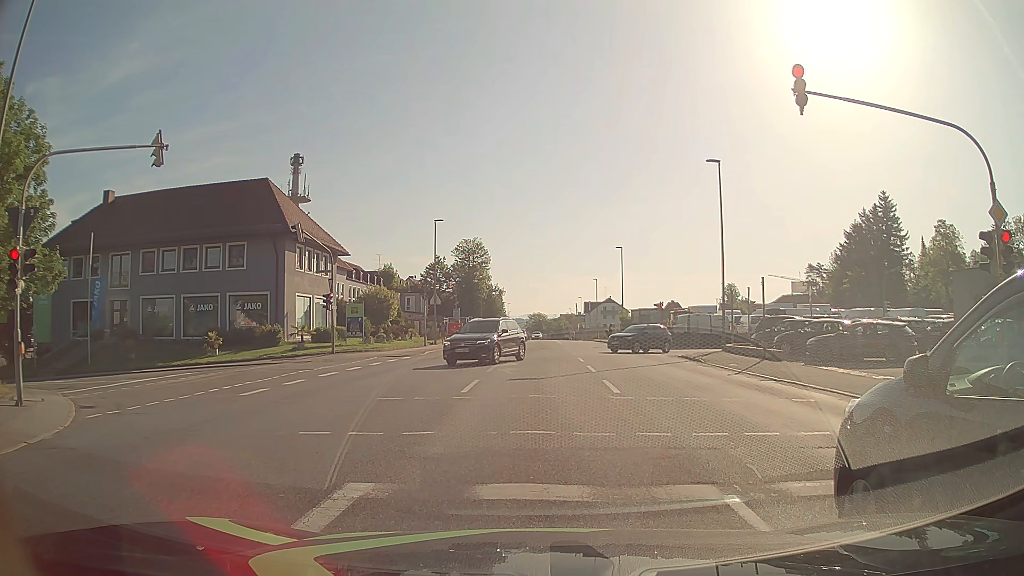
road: tertiary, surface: asphalt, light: Day
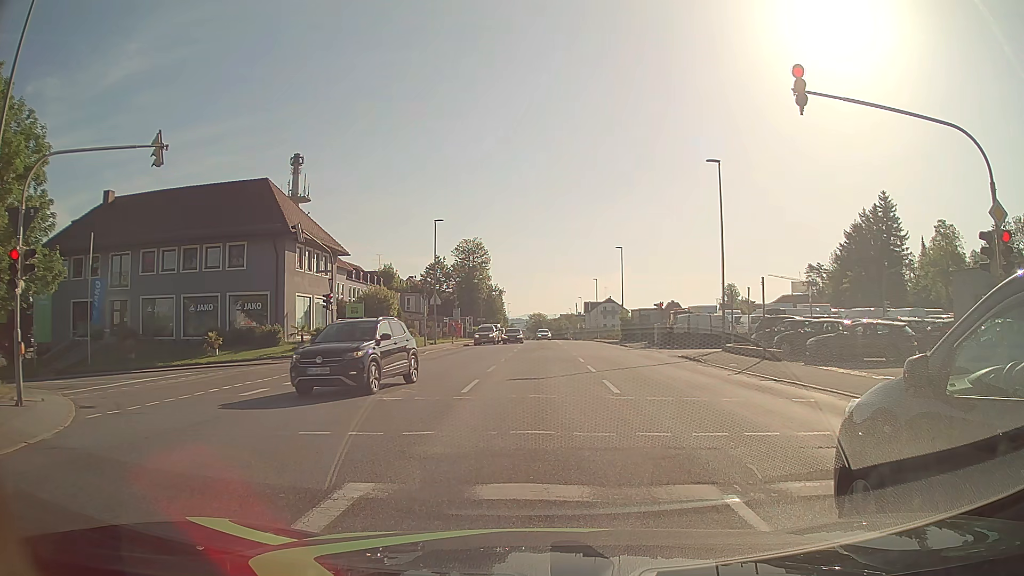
(0.0, 0.0) m; 0°
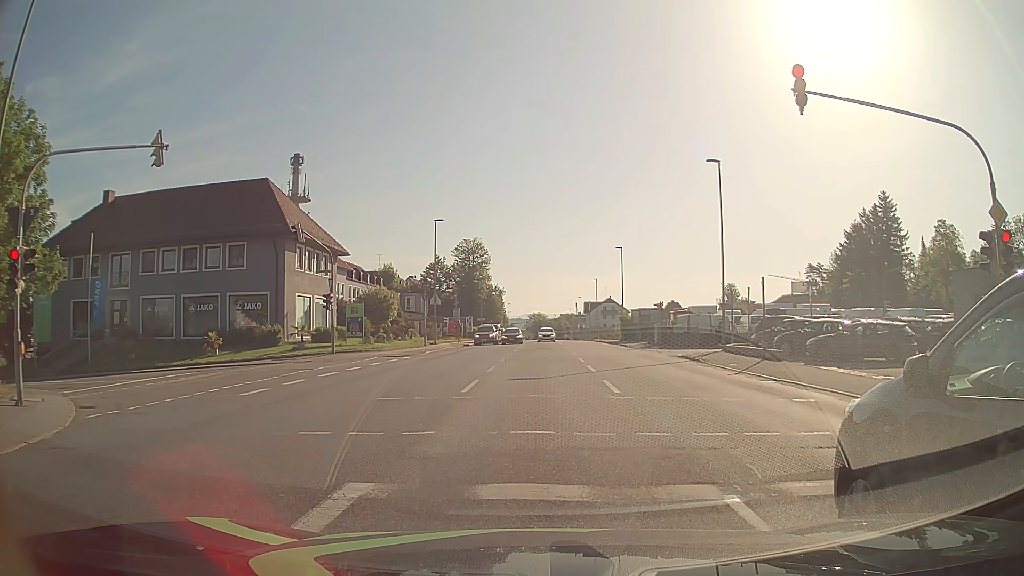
(0.0, 0.0) m; 0°
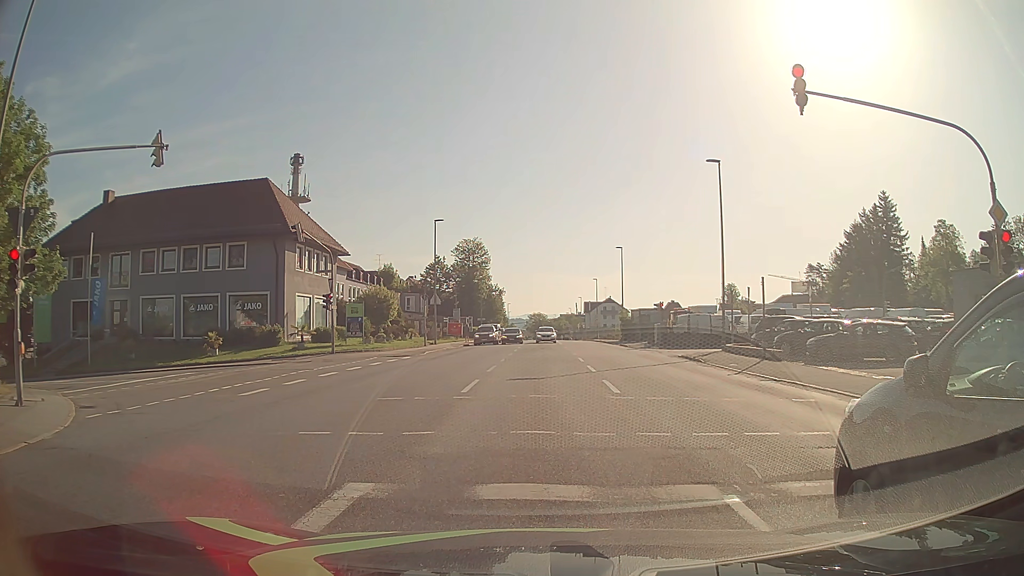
(0.0, 0.0) m; 0°
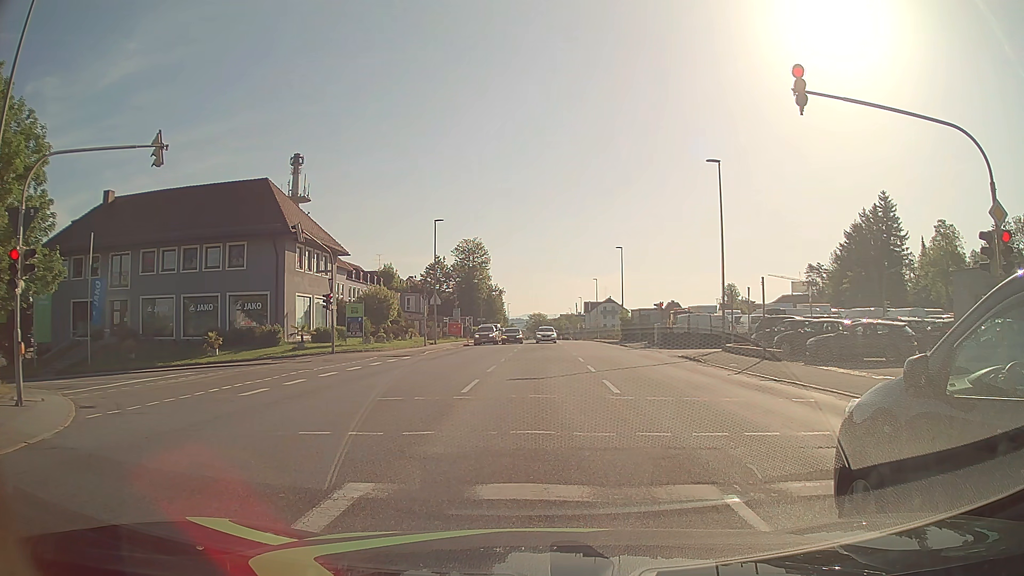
(0.0, 0.0) m; 0°
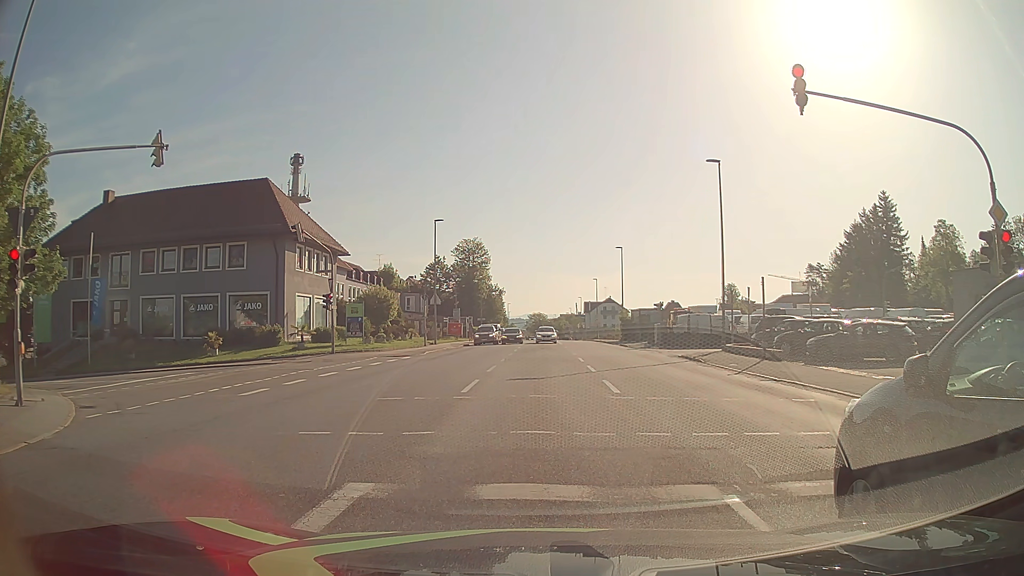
(0.0, 0.0) m; 0°
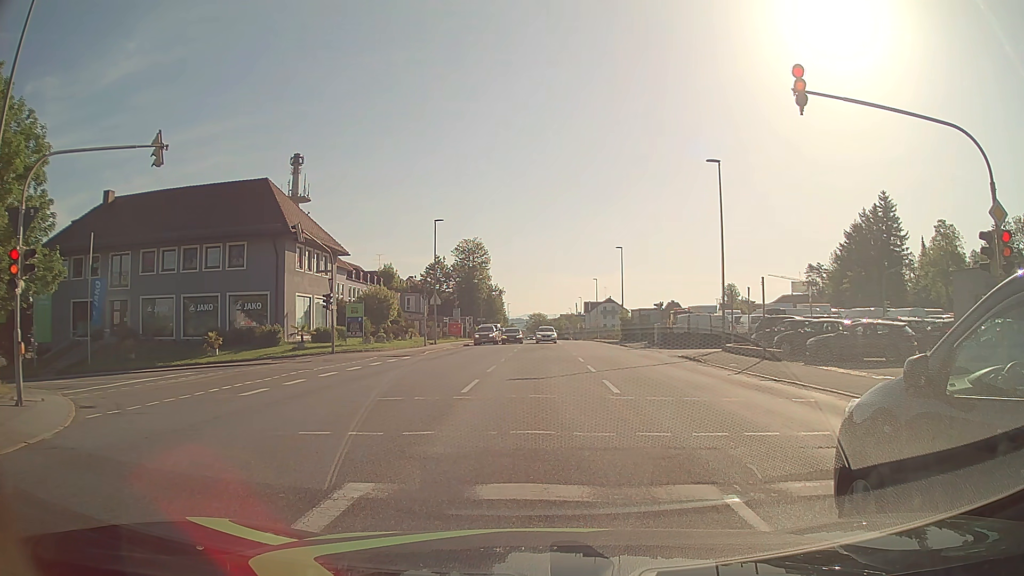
(0.0, 0.0) m; 0°
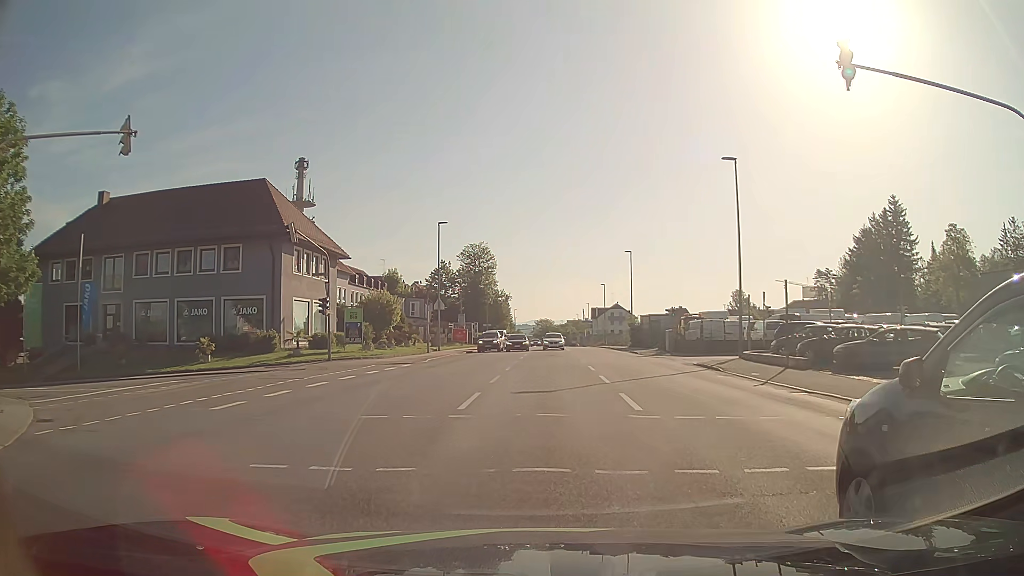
(0.0, +2.1) m; 0°
